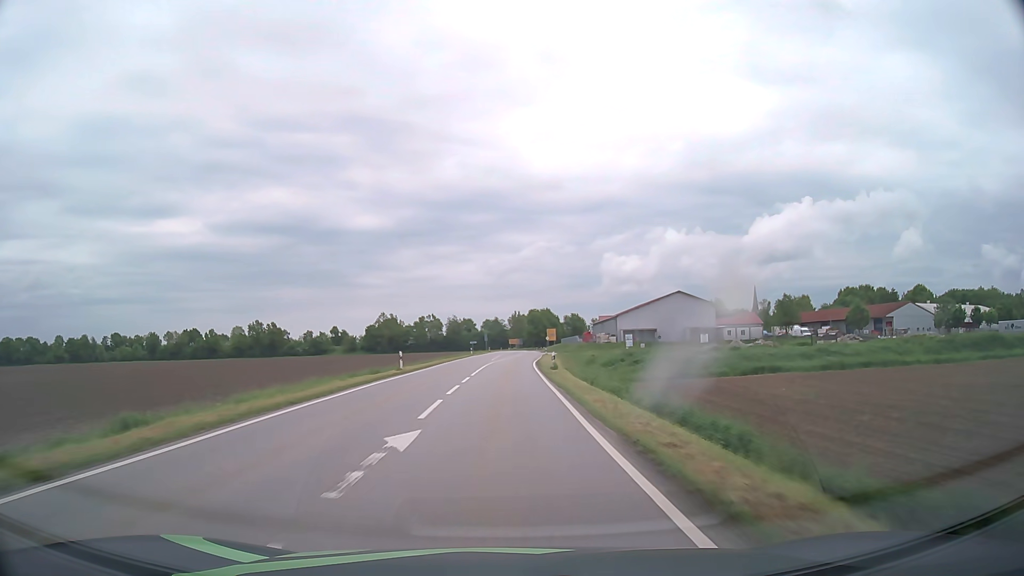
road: tertiary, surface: asphalt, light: Day
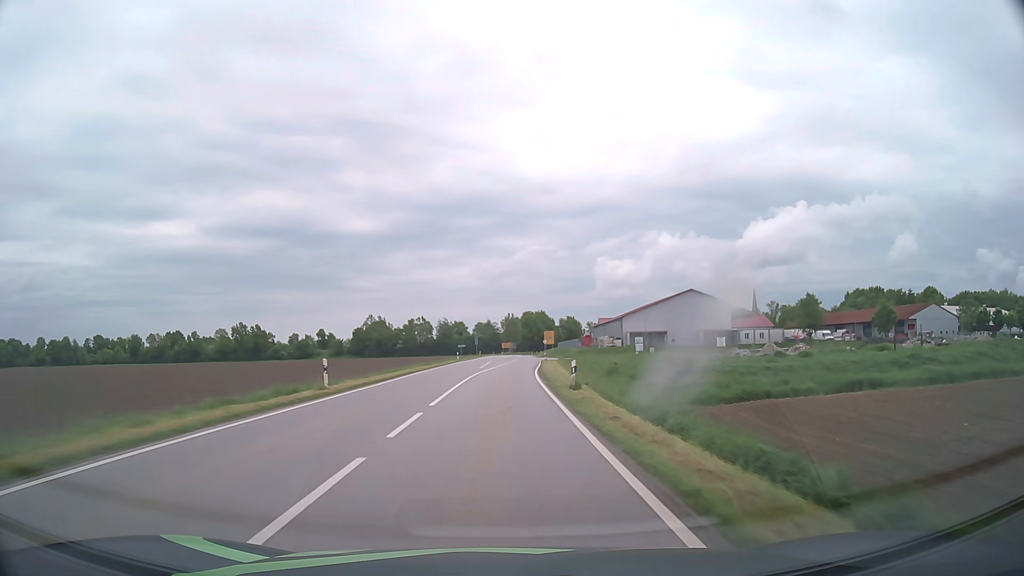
(+0.1, +14.2) m; +1°
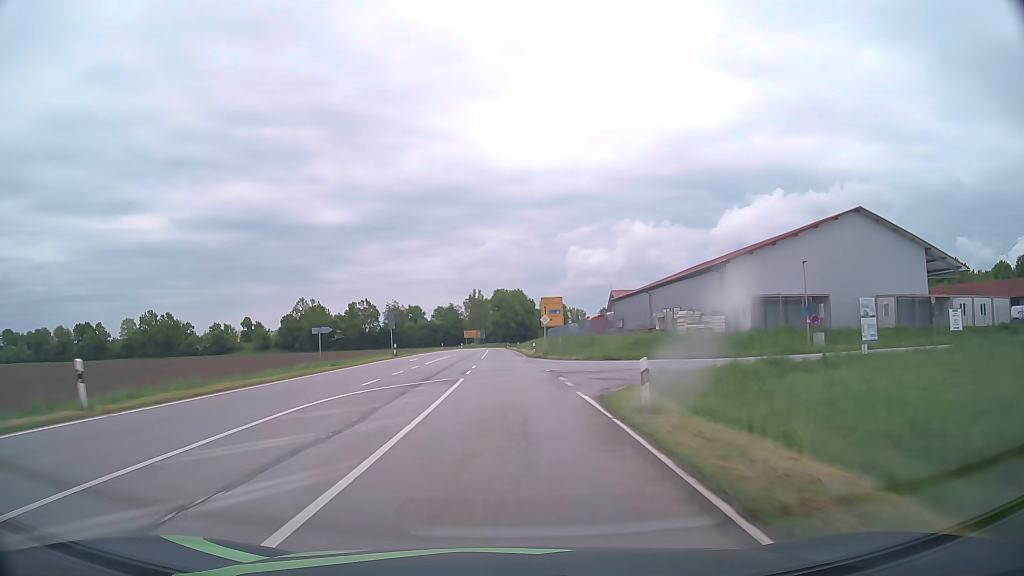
(+1.8, +70.5) m; +2°
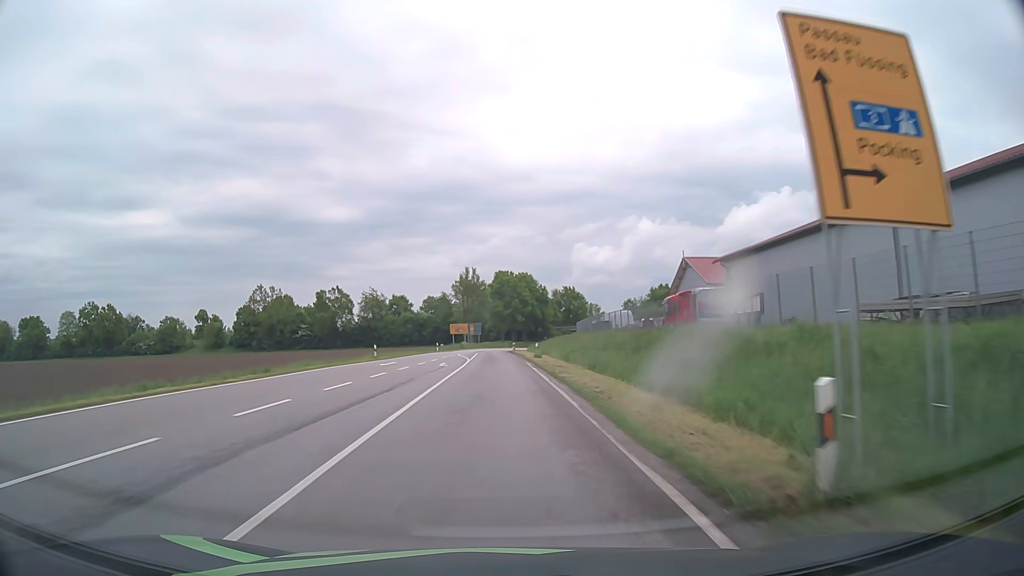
(0.0, +49.8) m; 0°
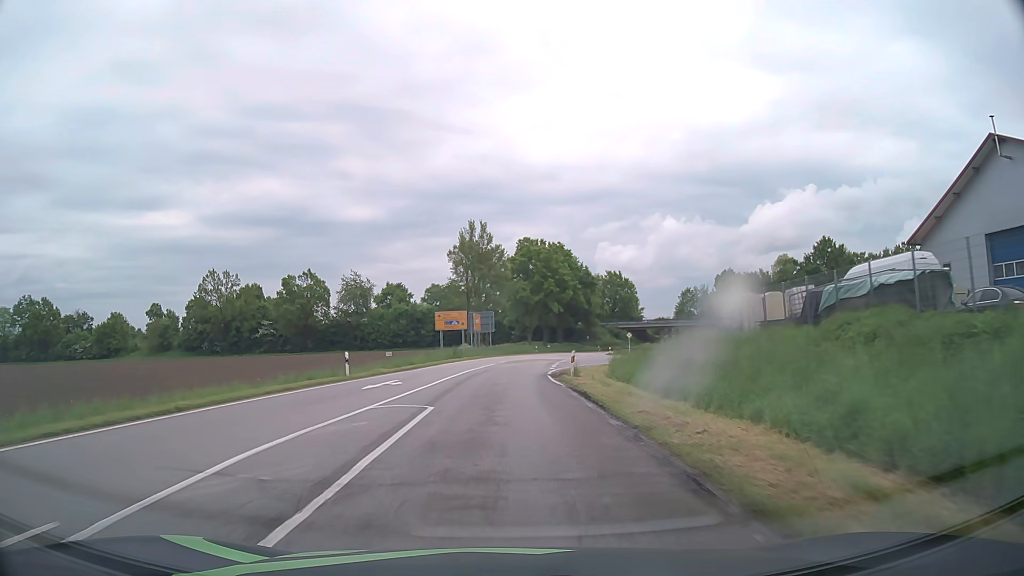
(-1.0, +51.5) m; -2°
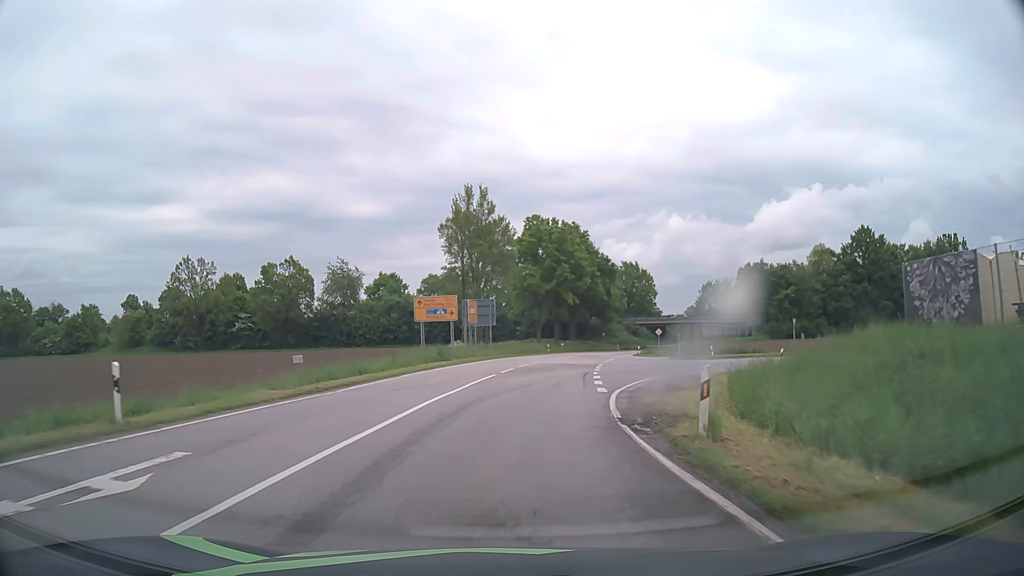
(-0.1, +16.5) m; -1°
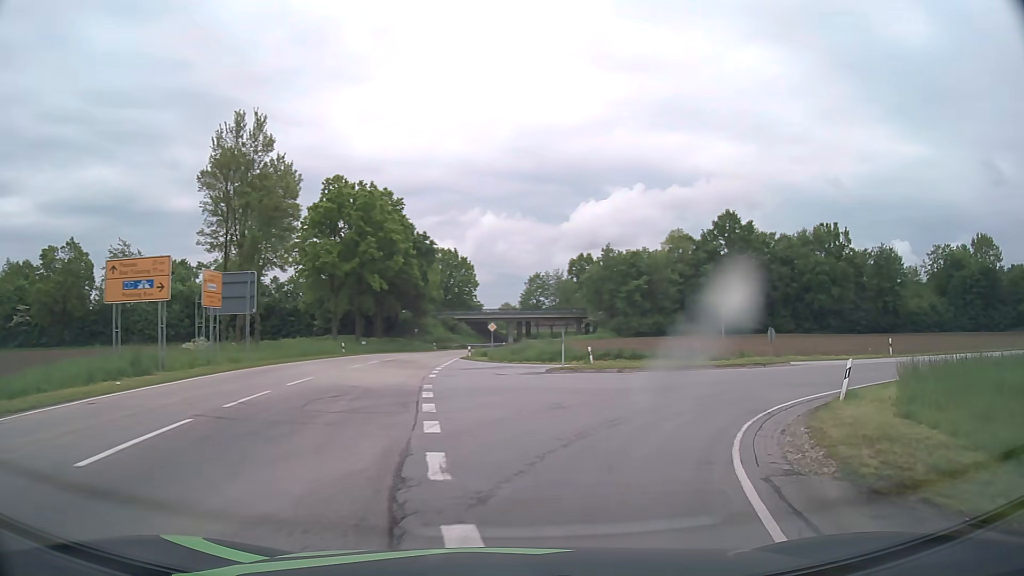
(+1.8, +19.7) m; +15°
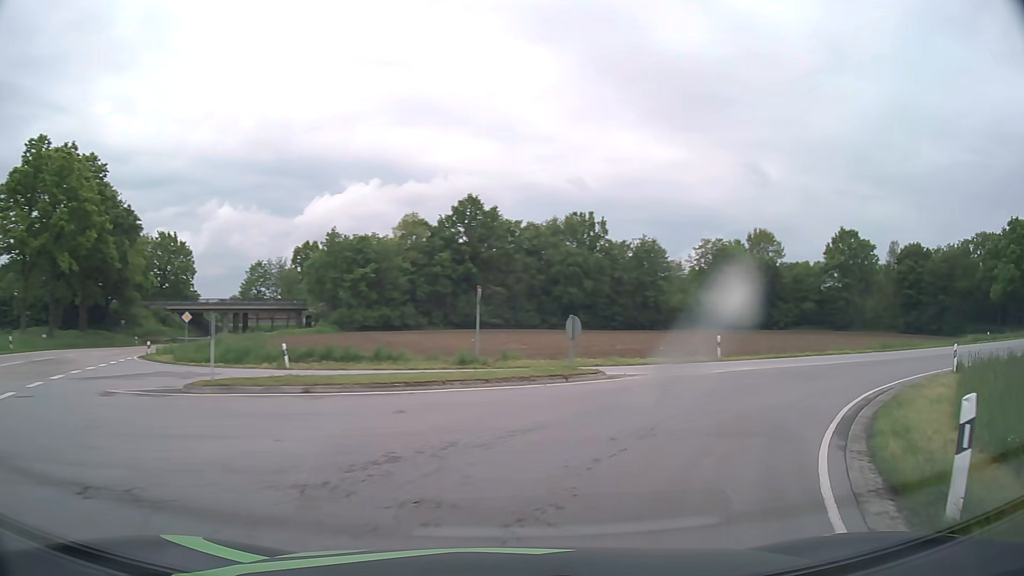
(+2.1, +11.2) m; +22°
(+2, +10) (+8, +18) (+16, +24) (+25, +29) (+34, +33) (+42, +38) (+51, +43) (+60, +48) (+69, +53) (+77, +58) m
